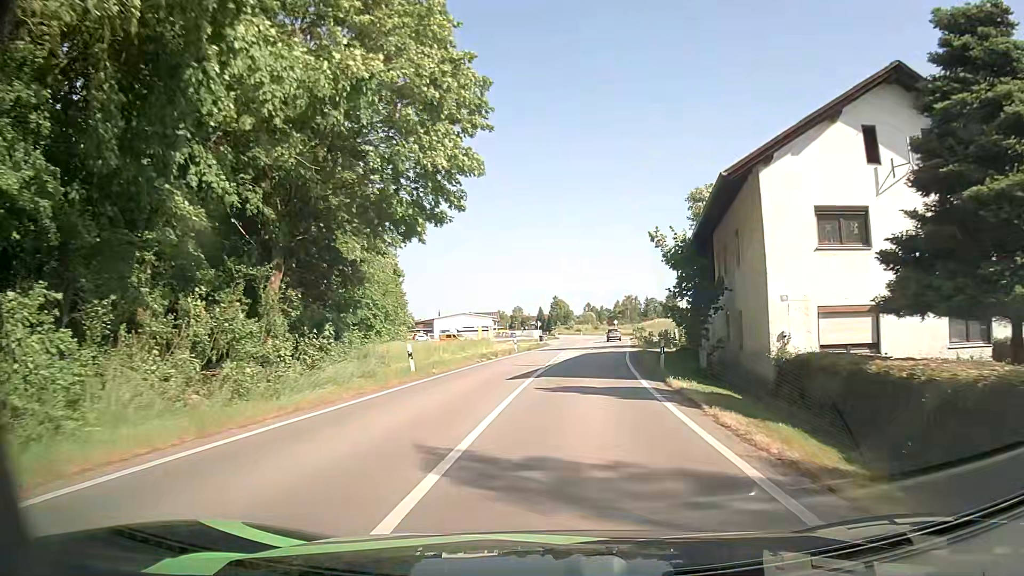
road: primary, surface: asphalt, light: Day
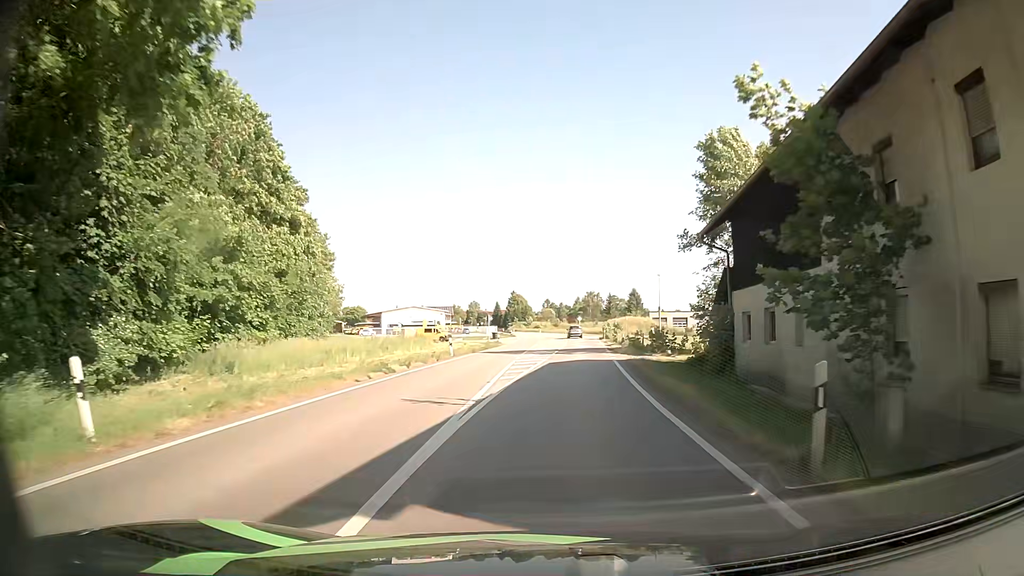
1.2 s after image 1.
(+0.5, +14.7) m; +3°
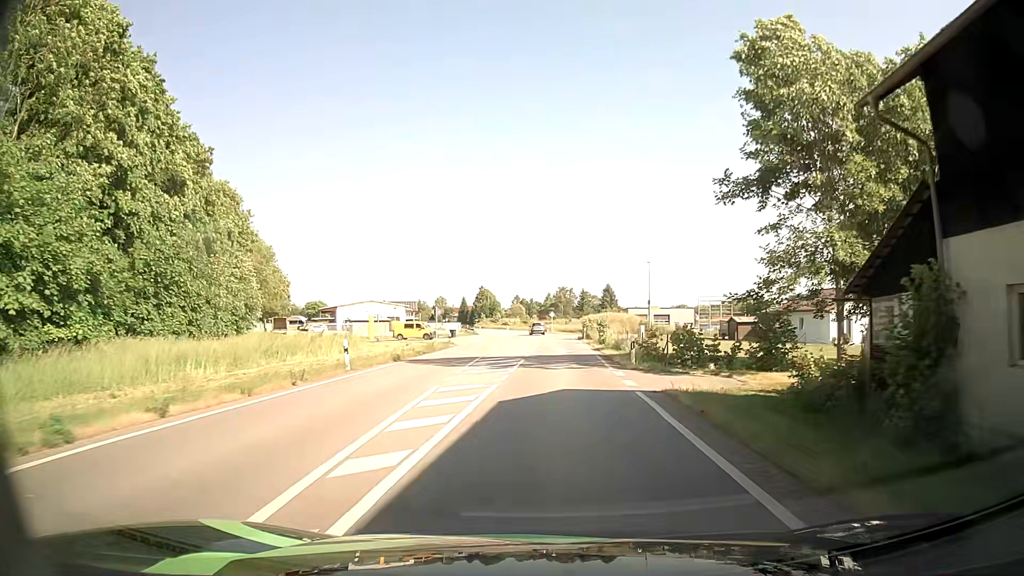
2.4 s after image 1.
(+0.4, +15.0) m; +3°
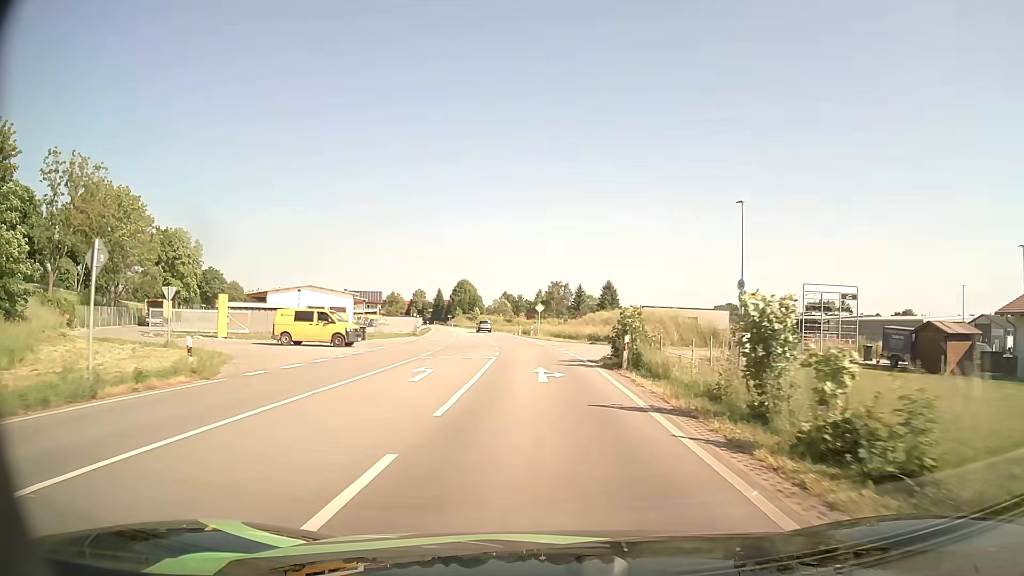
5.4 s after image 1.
(+0.8, +39.0) m; +1°
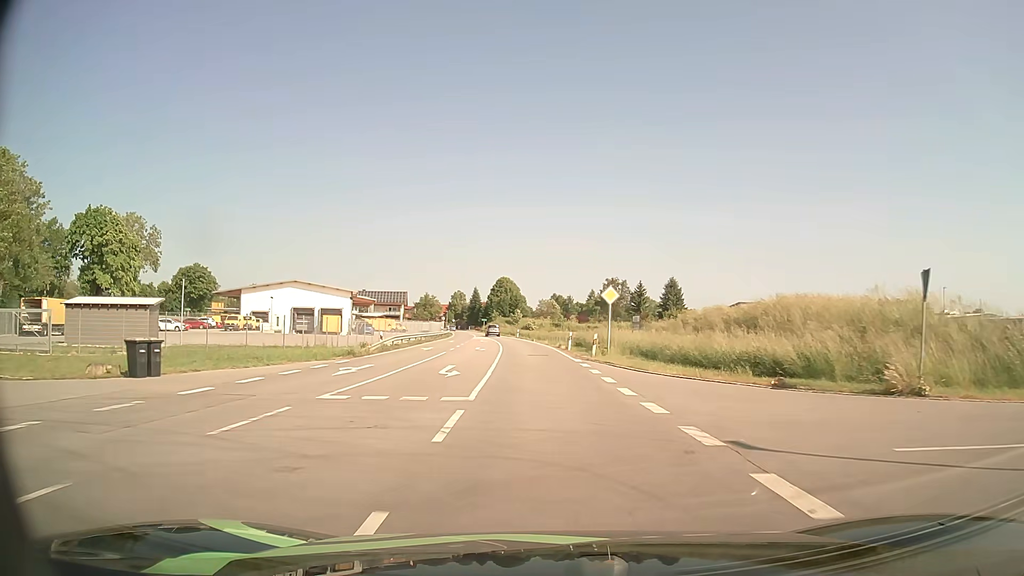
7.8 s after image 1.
(-1.0, +32.2) m; -4°
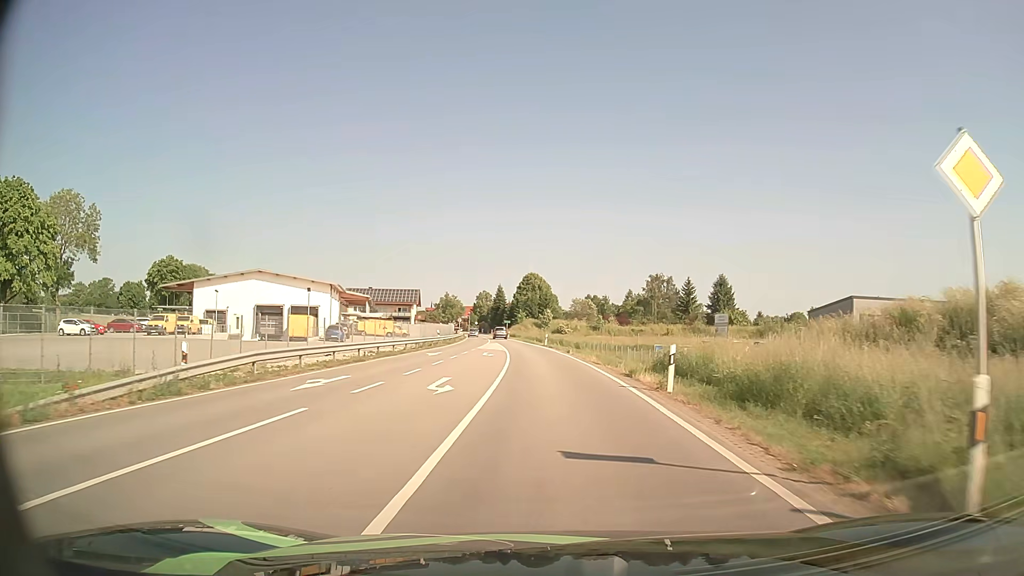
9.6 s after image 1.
(-0.7, +24.2) m; -3°
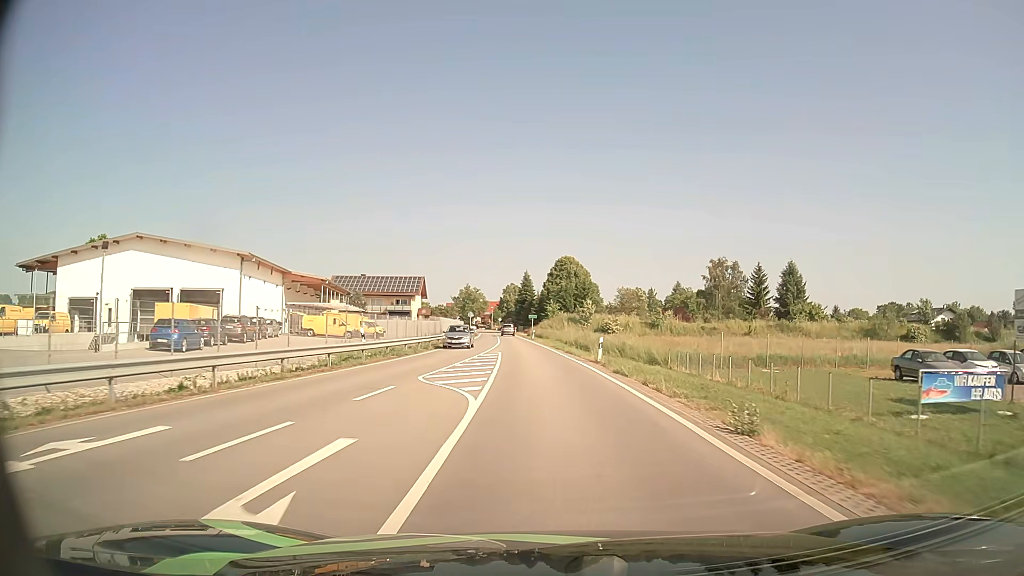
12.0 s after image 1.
(-0.8, +32.1) m; -3°
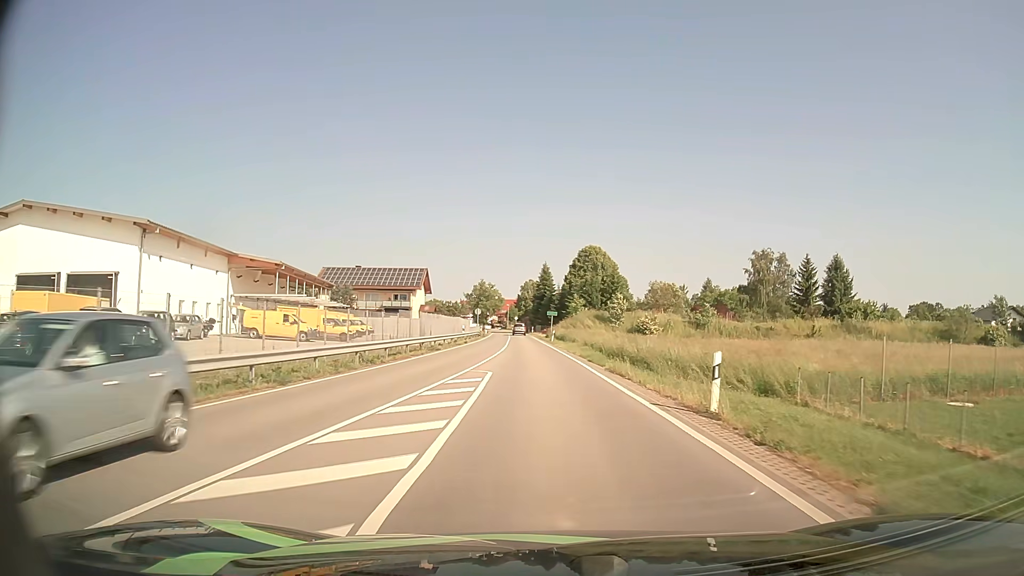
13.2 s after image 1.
(-0.2, +16.1) m; -2°
(0, +10) (0, +20) (-1, +30) (-1, +40) (-2, +50) (-2, +60) (-3, +70) (-4, +80) (-4, +90) (-5, +100) m
